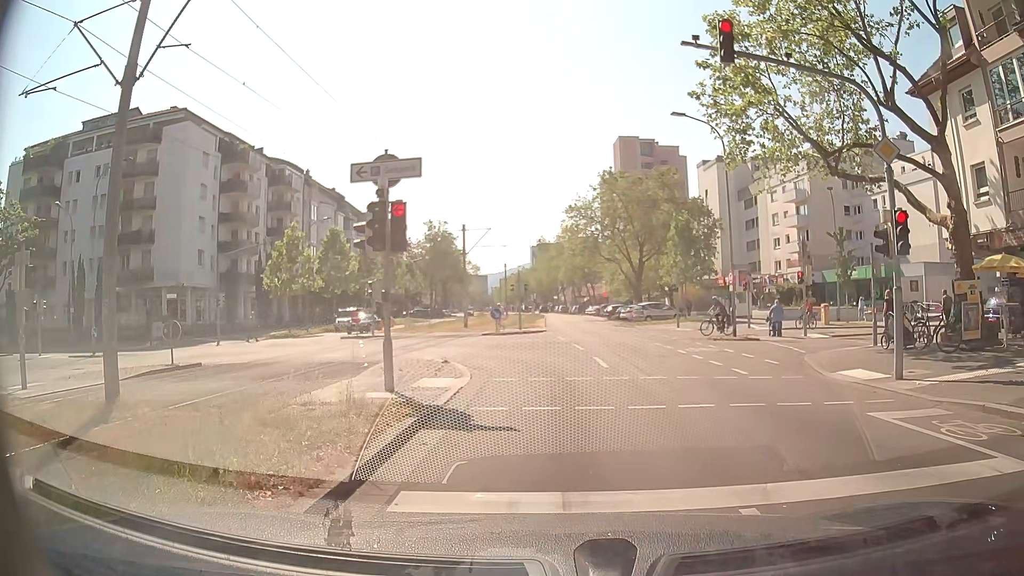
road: tertiary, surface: asphalt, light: Day
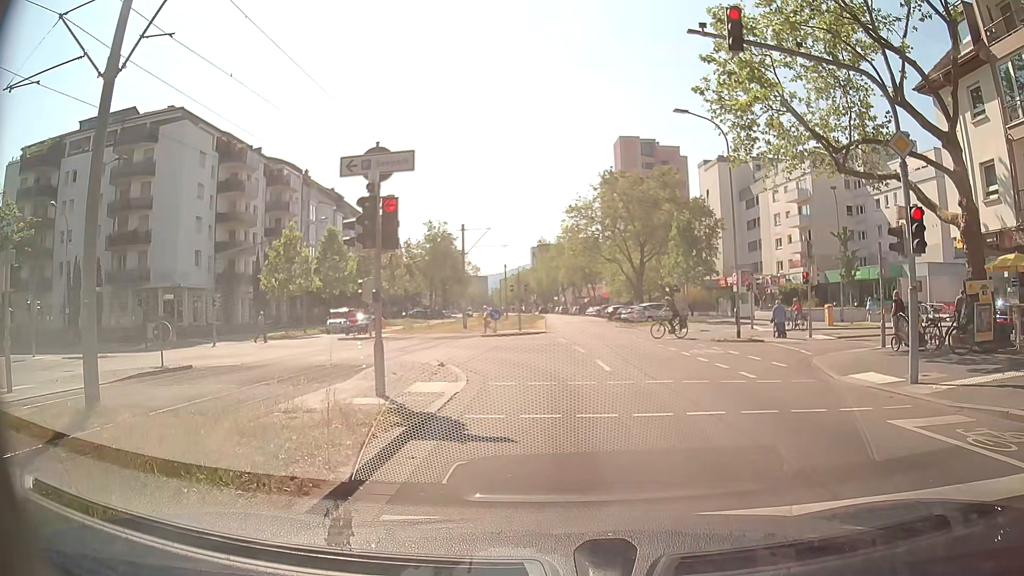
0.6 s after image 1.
(0.0, +0.5) m; 0°
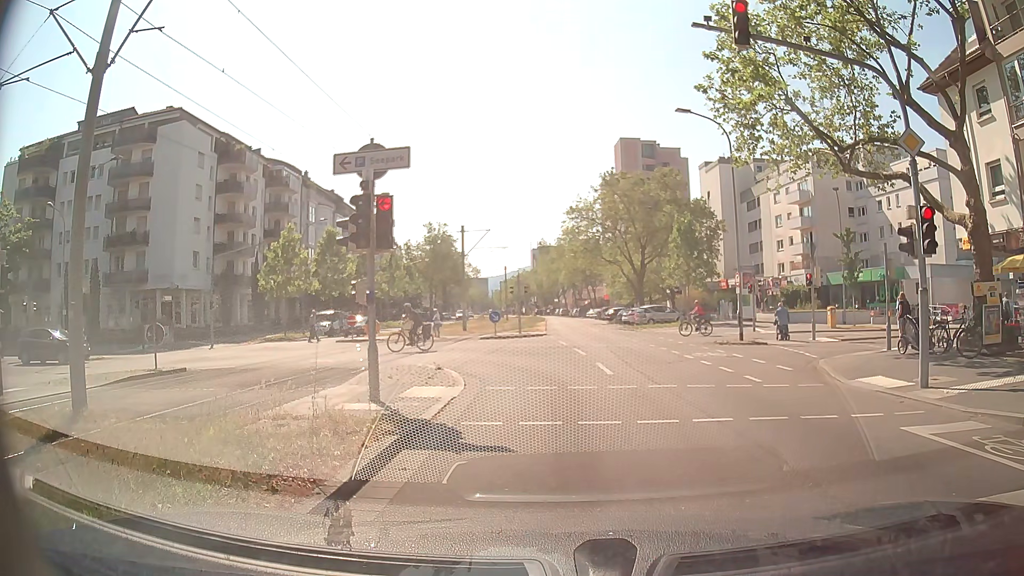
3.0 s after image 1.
(0.0, +0.4) m; 0°
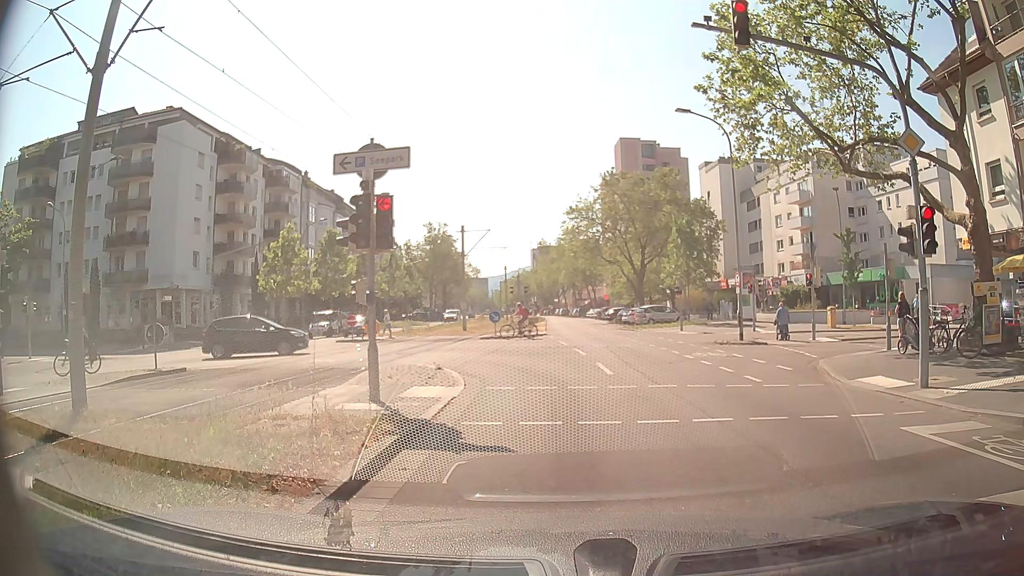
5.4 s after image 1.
(0.0, 0.0) m; 0°
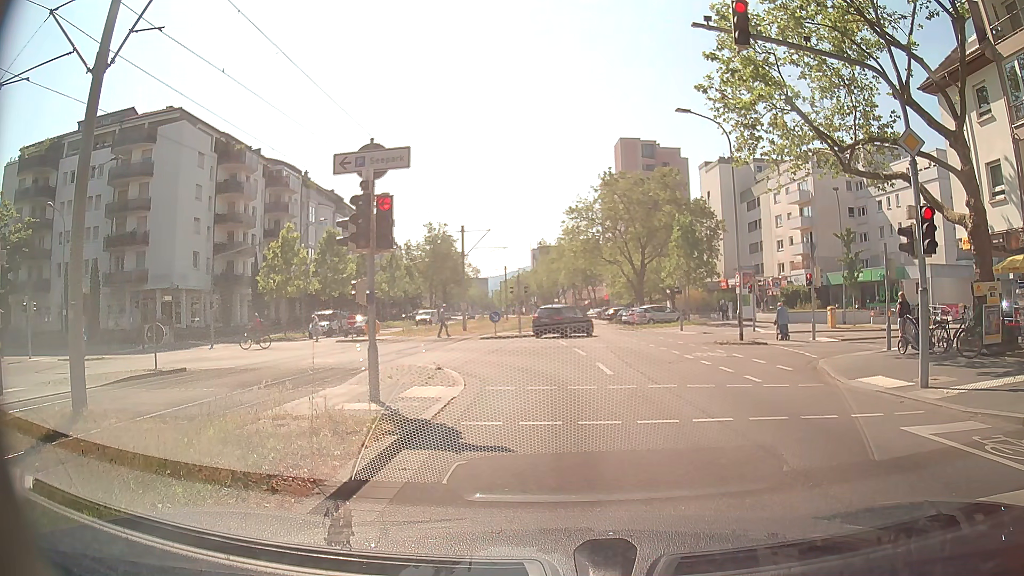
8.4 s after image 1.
(0.0, 0.0) m; 0°
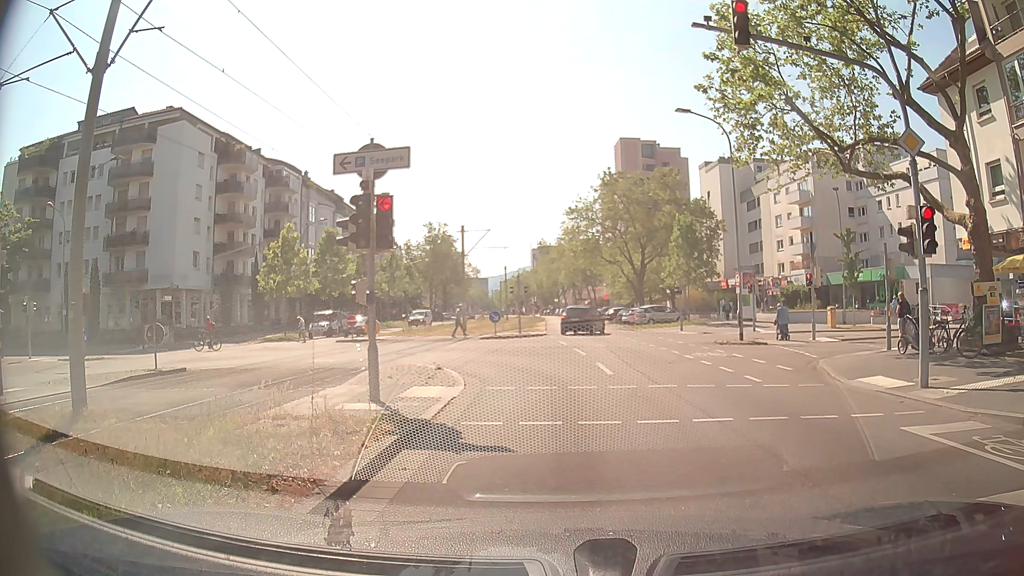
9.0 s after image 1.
(0.0, 0.0) m; 0°
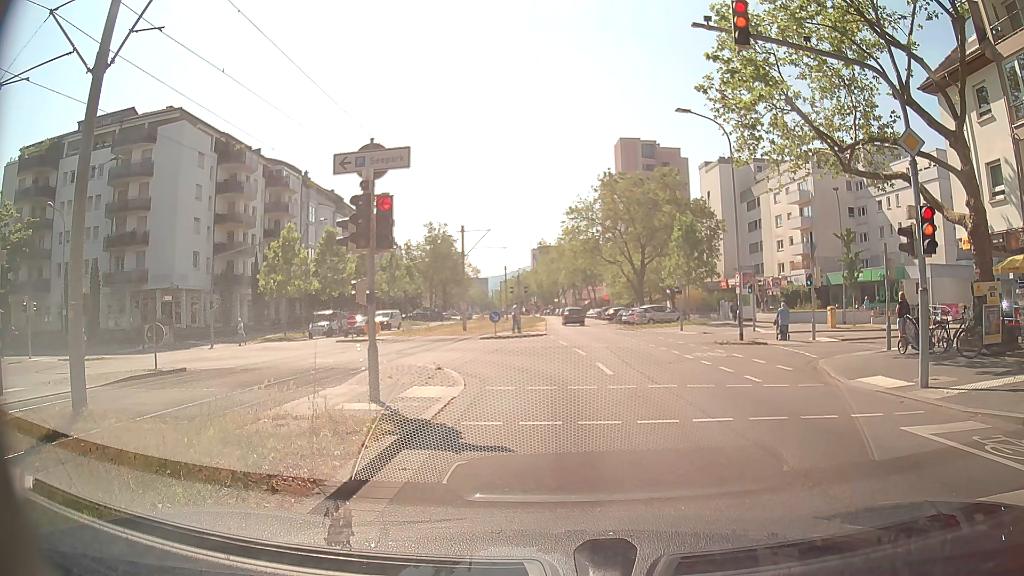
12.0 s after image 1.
(0.0, 0.0) m; 0°
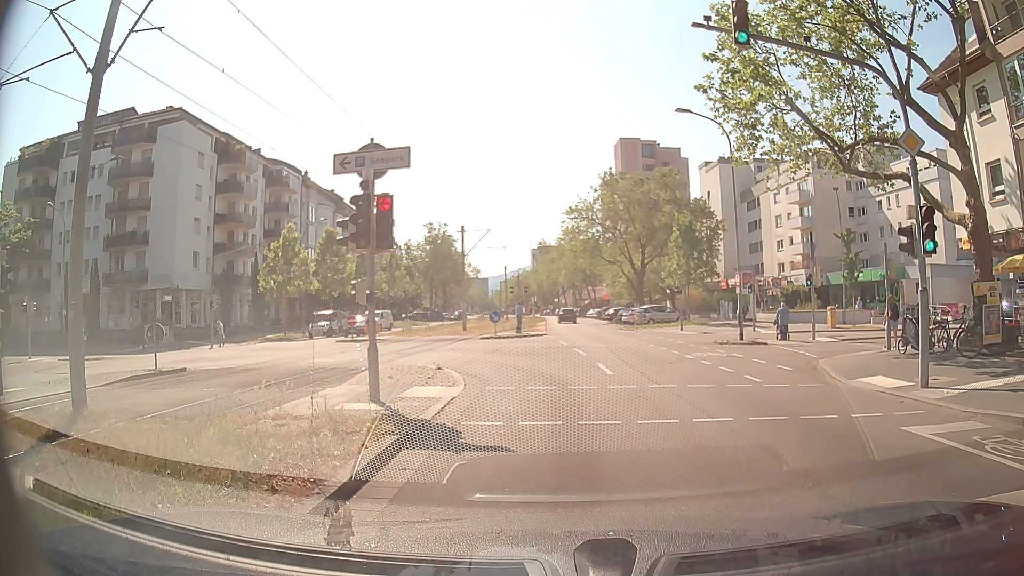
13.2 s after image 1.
(0.0, 0.0) m; 0°
